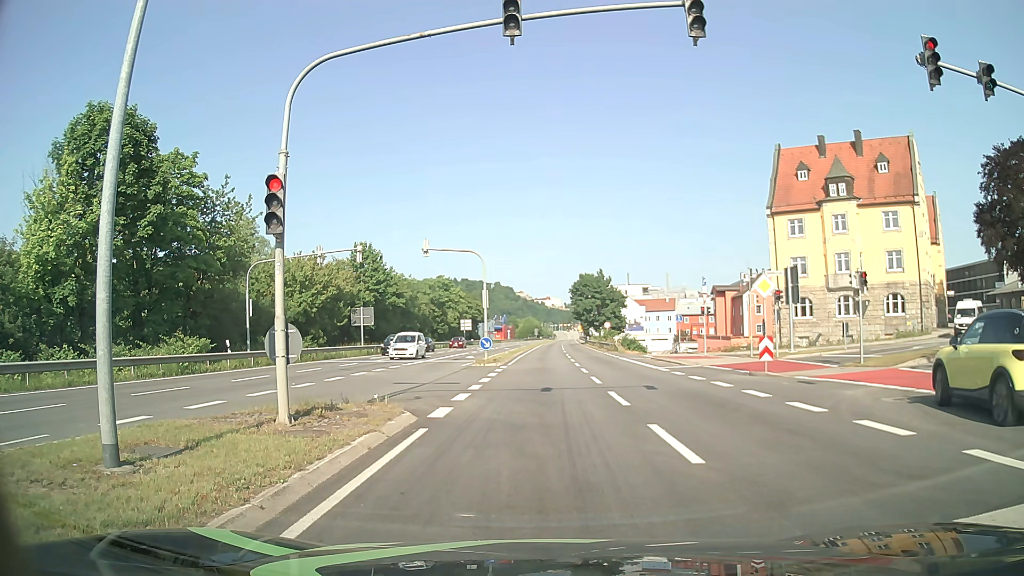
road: primary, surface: asphalt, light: Day
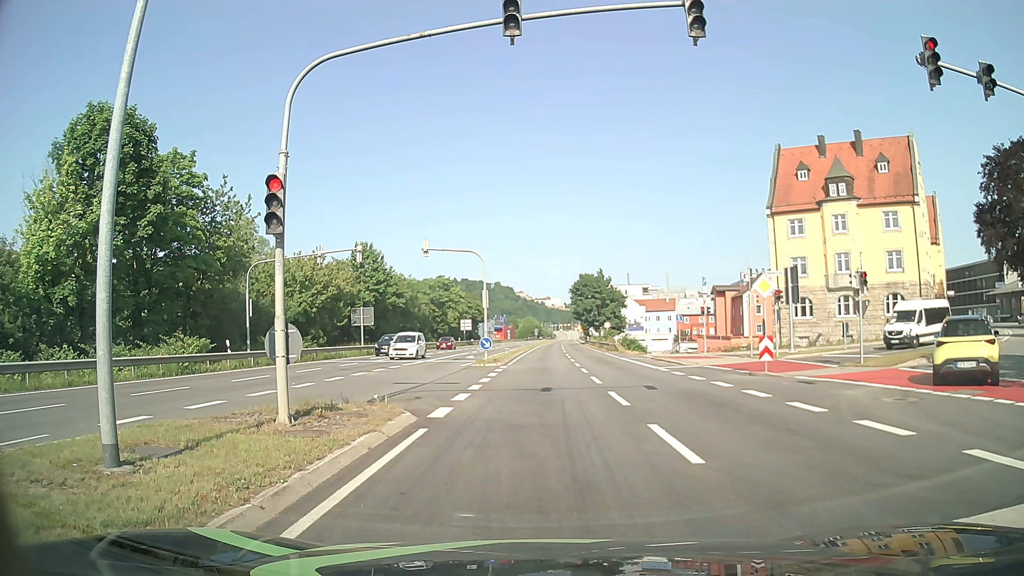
(0.0, 0.0) m; 0°
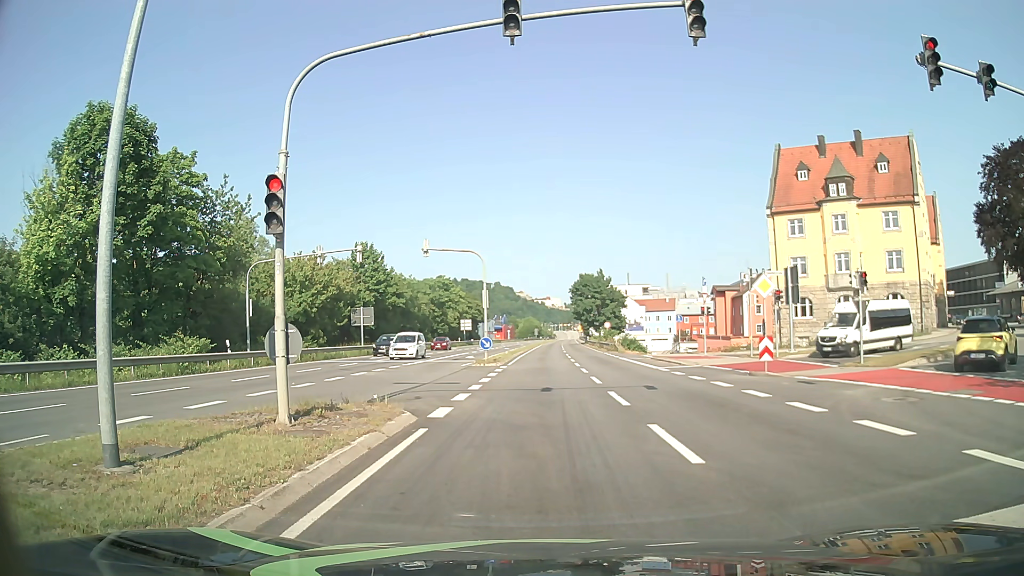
(0.0, 0.0) m; 0°
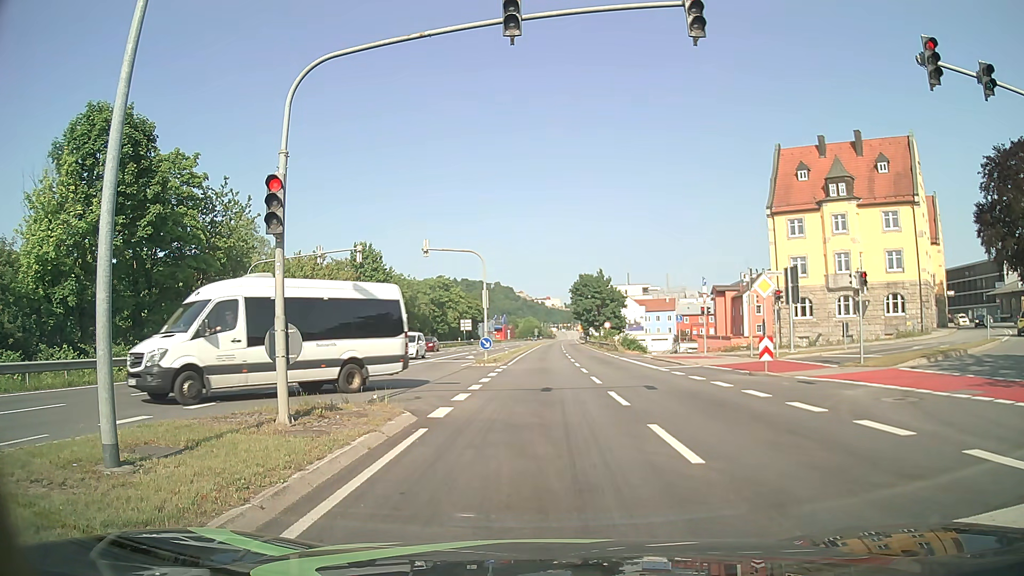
(0.0, 0.0) m; 0°
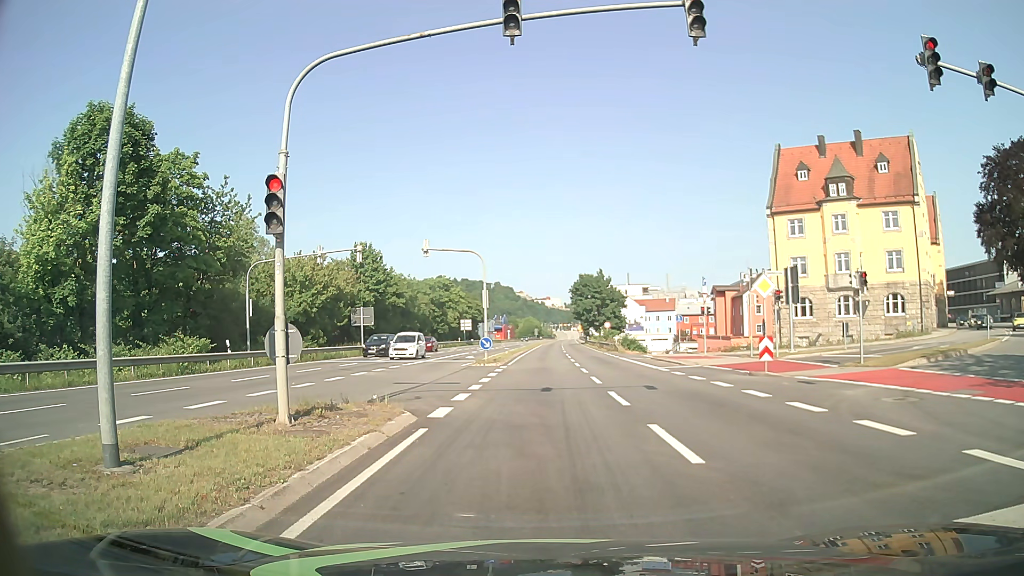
(0.0, 0.0) m; 0°
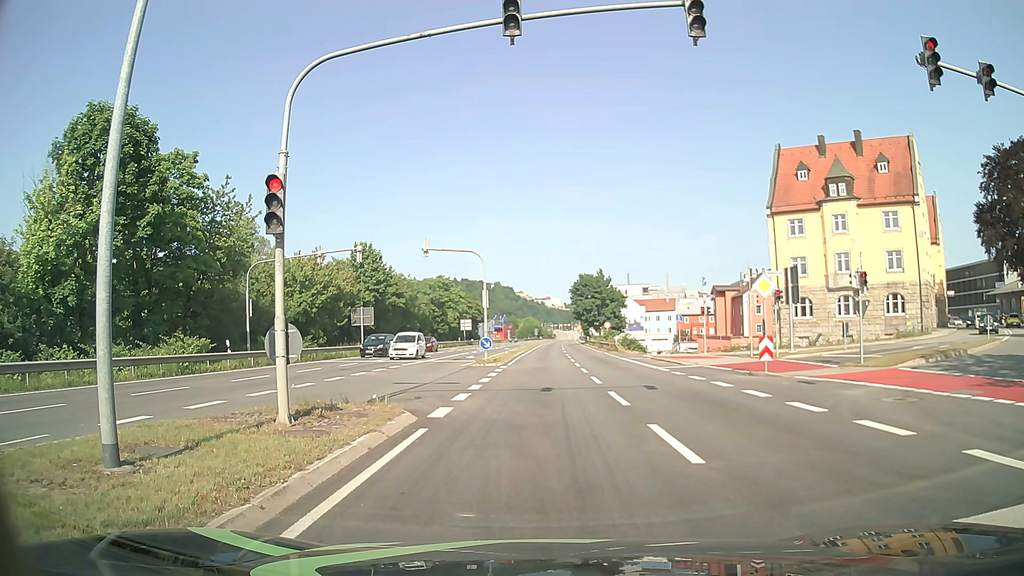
(0.0, 0.0) m; 0°
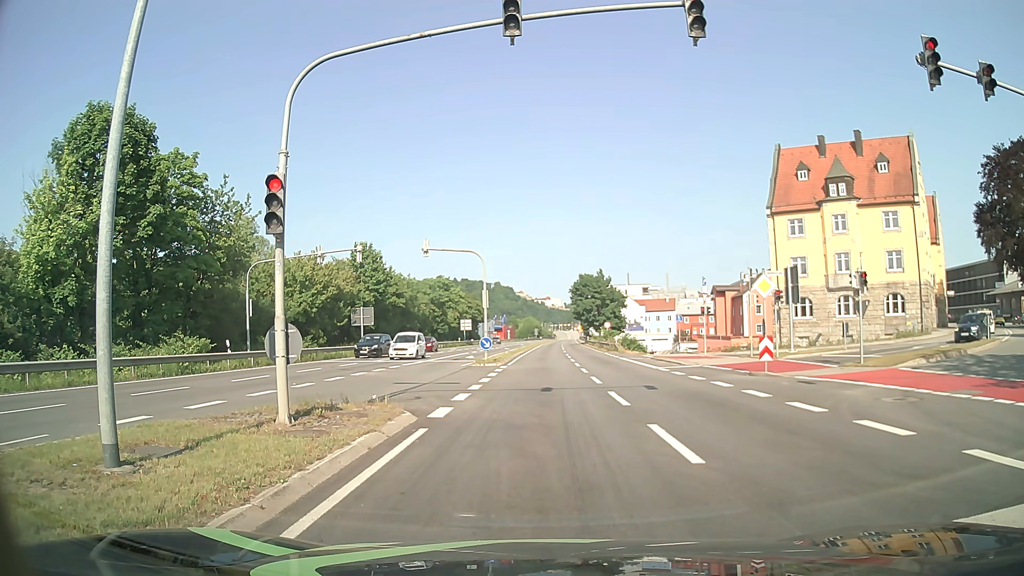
(0.0, 0.0) m; 0°
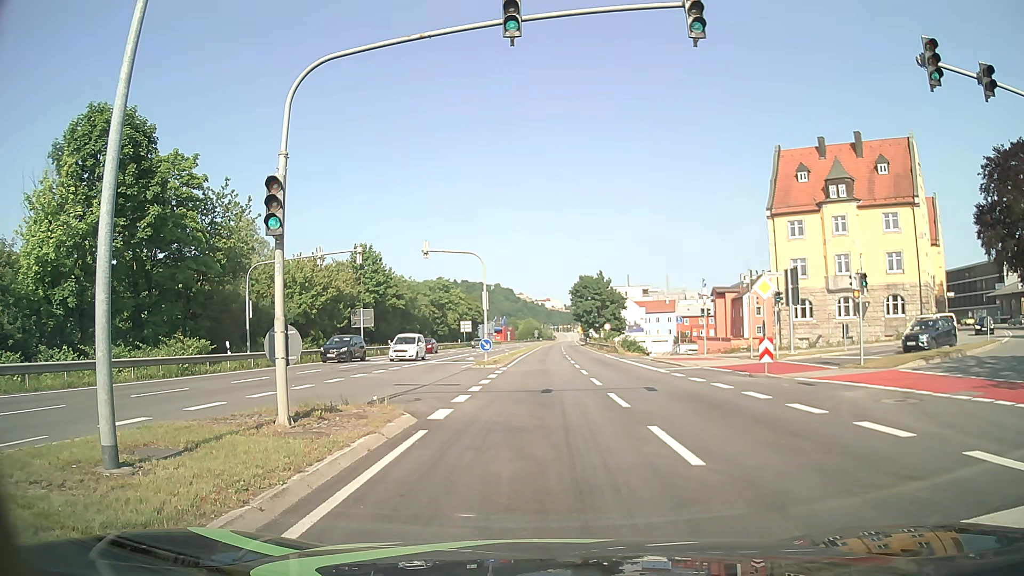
(0.0, 0.0) m; 0°
(0, +10) (+1, +20) (+1, +30) (+2, +40) (+2, +50) (+3, +60) (+3, +70) (+4, +80) (+4, +90) (+5, +100) m
